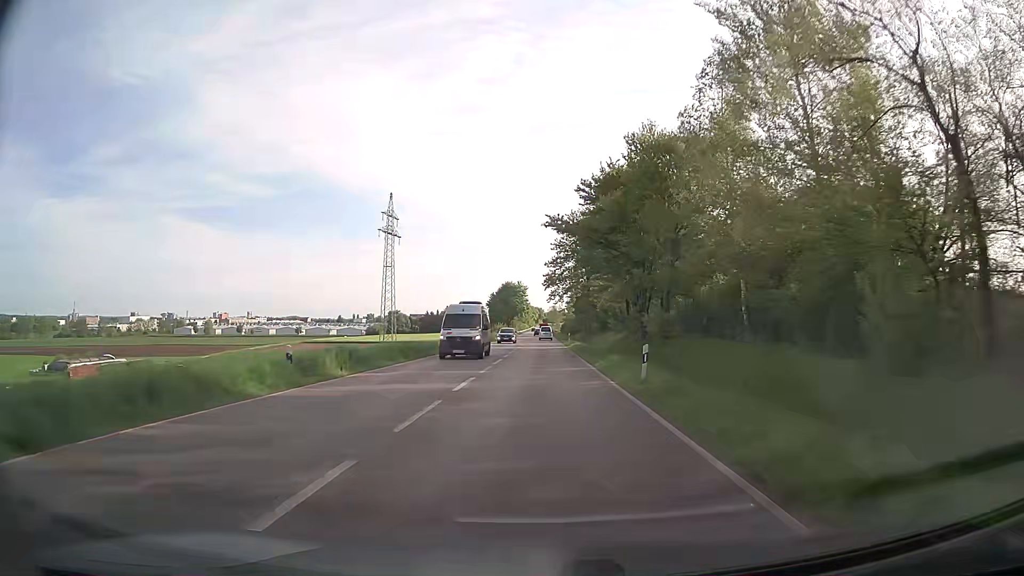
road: secondary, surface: asphalt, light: Day
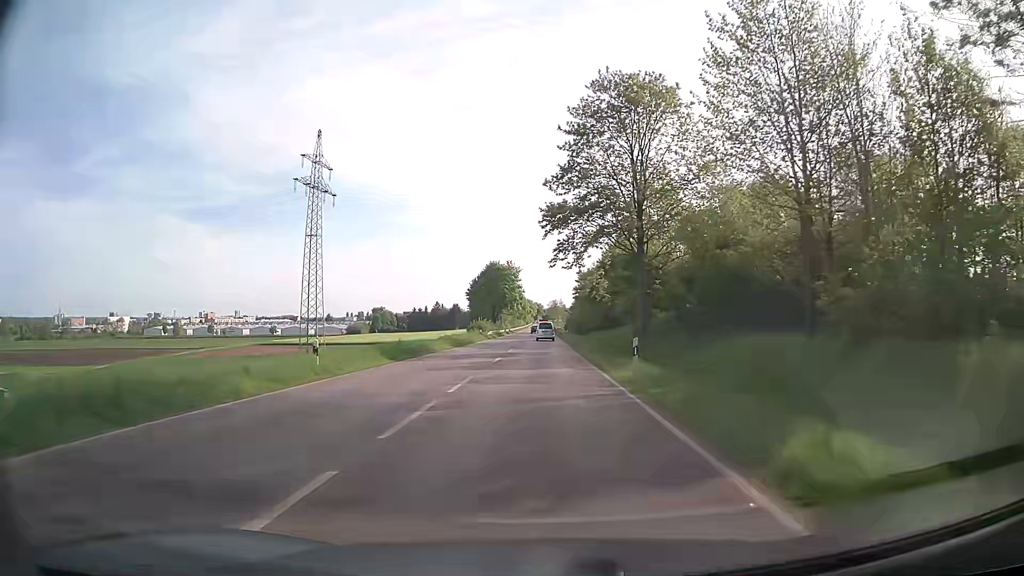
(+0.2, +47.7) m; 0°
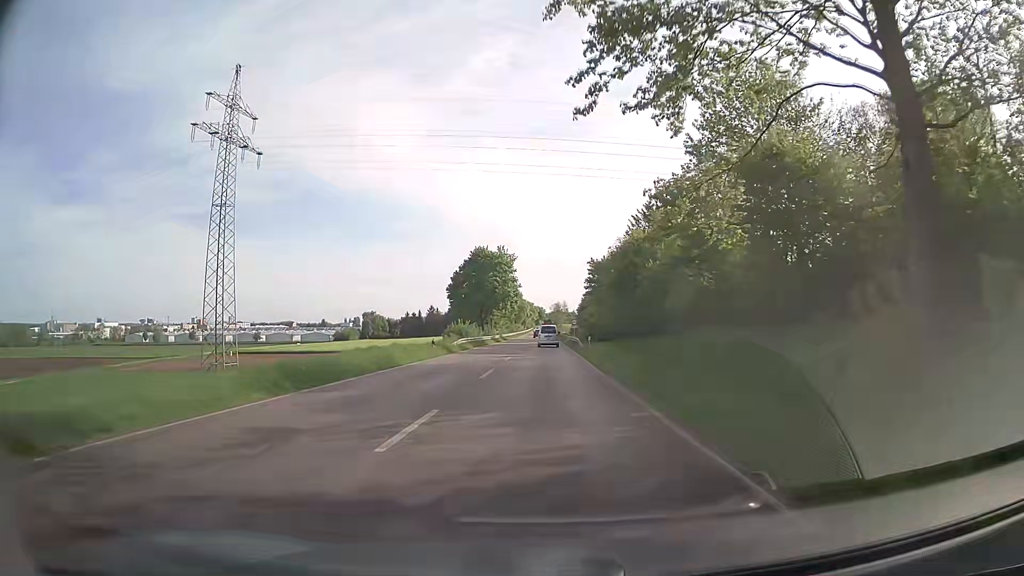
(-0.1, +30.3) m; 0°
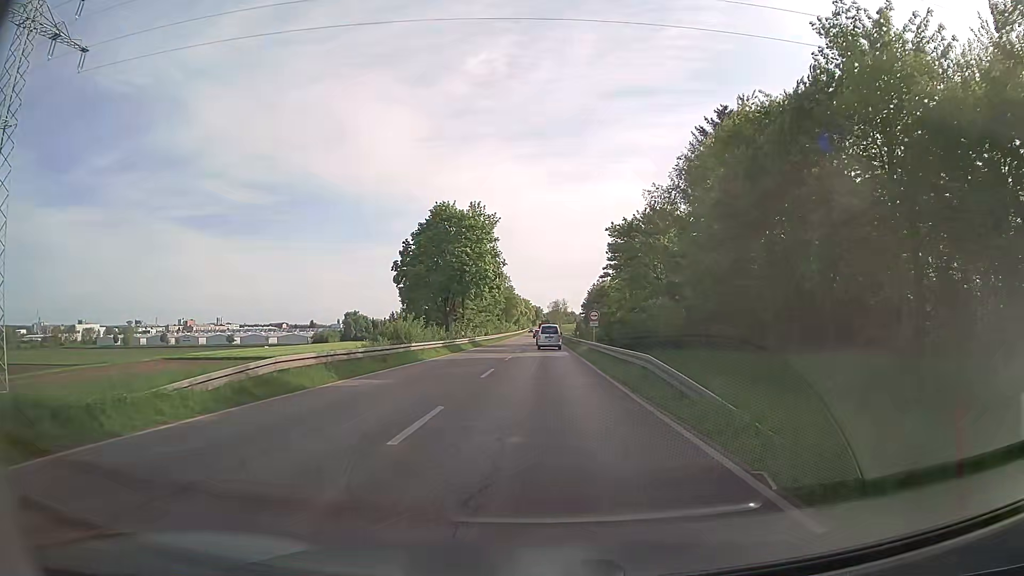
(+0.1, +35.3) m; 0°
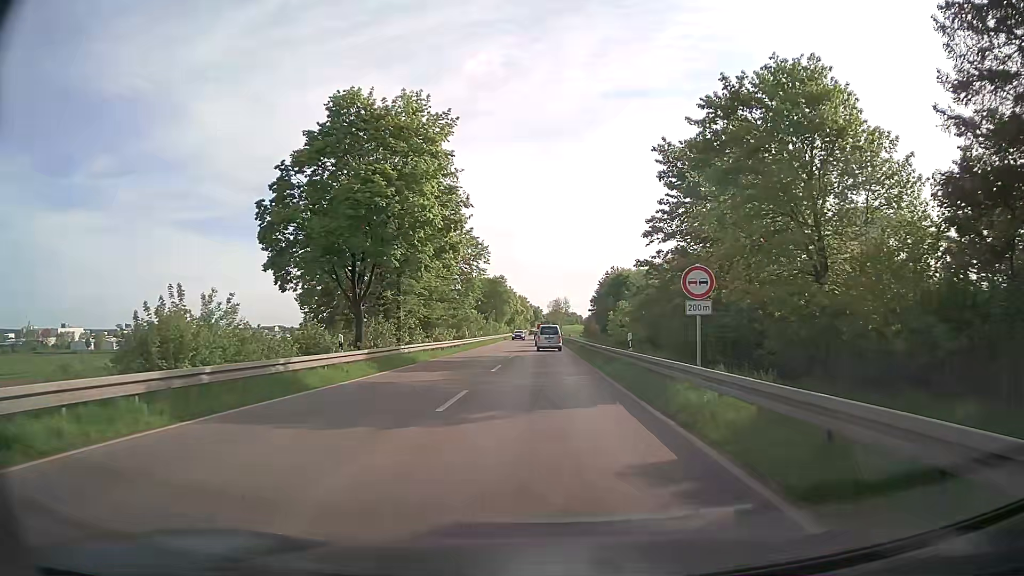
(+0.2, +32.1) m; +1°
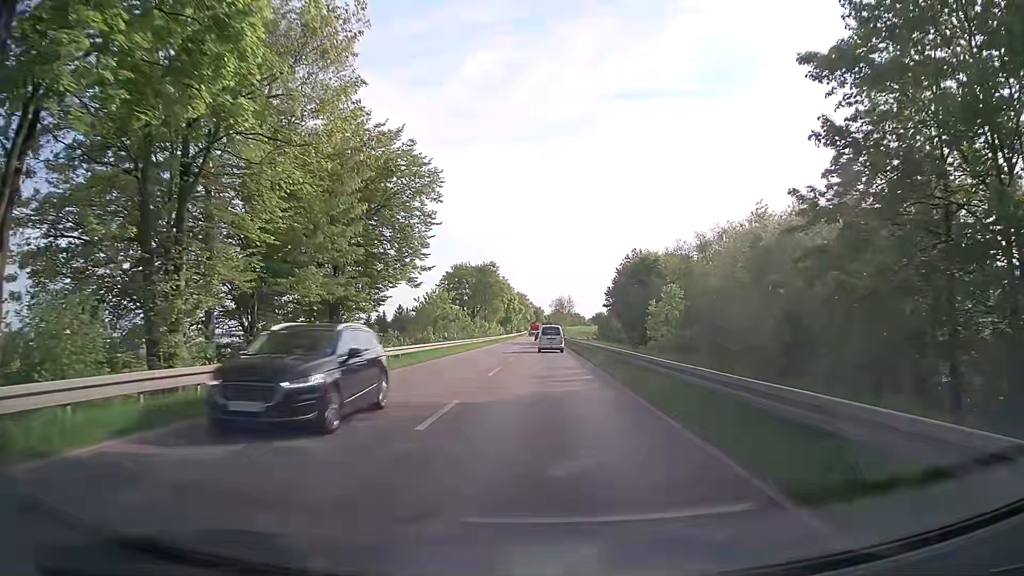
(-0.1, +26.2) m; -1°
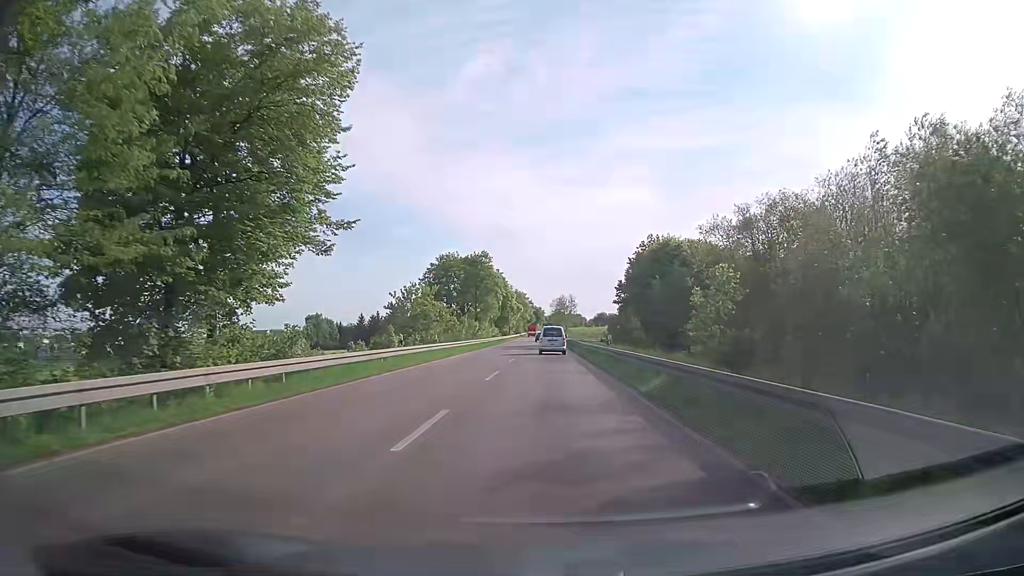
(0.0, +13.8) m; +1°
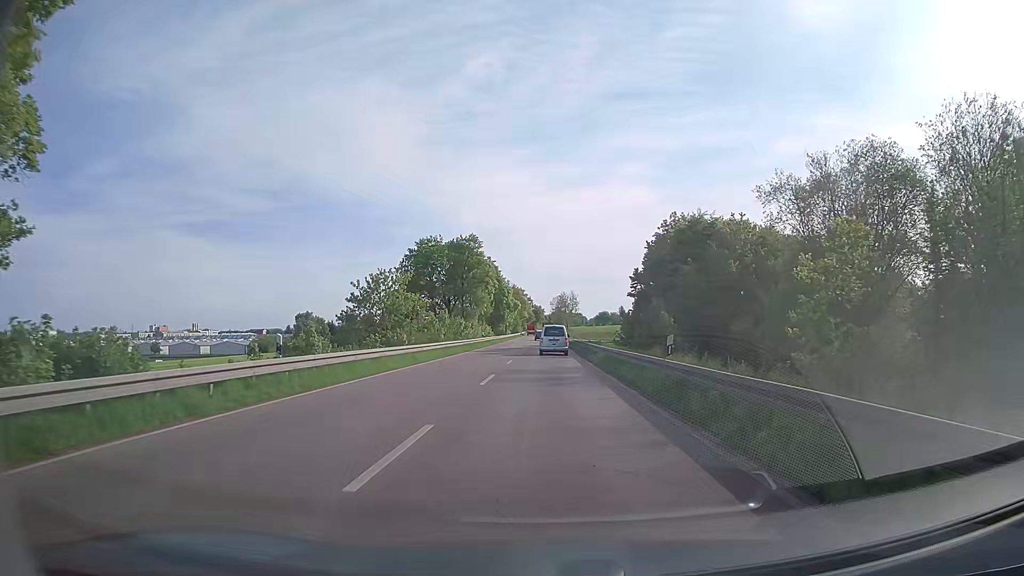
(-0.1, +14.0) m; 0°
(0, +10) (0, +20) (0, +30) (0, +40) (0, +50) (0, +60) (0, +70) (0, +80) (0, +90) (0, +100) m
